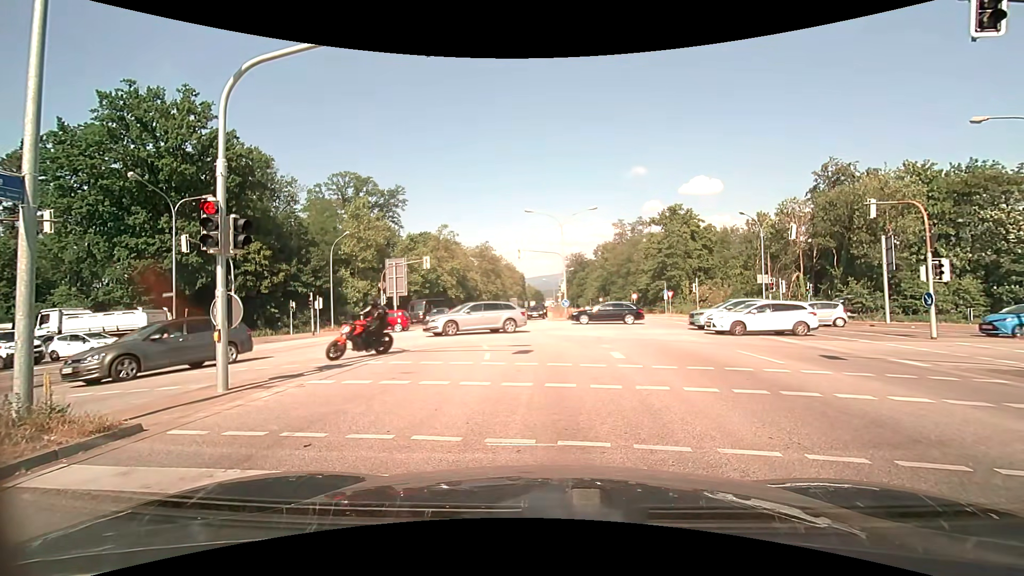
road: primary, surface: asphalt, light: Day
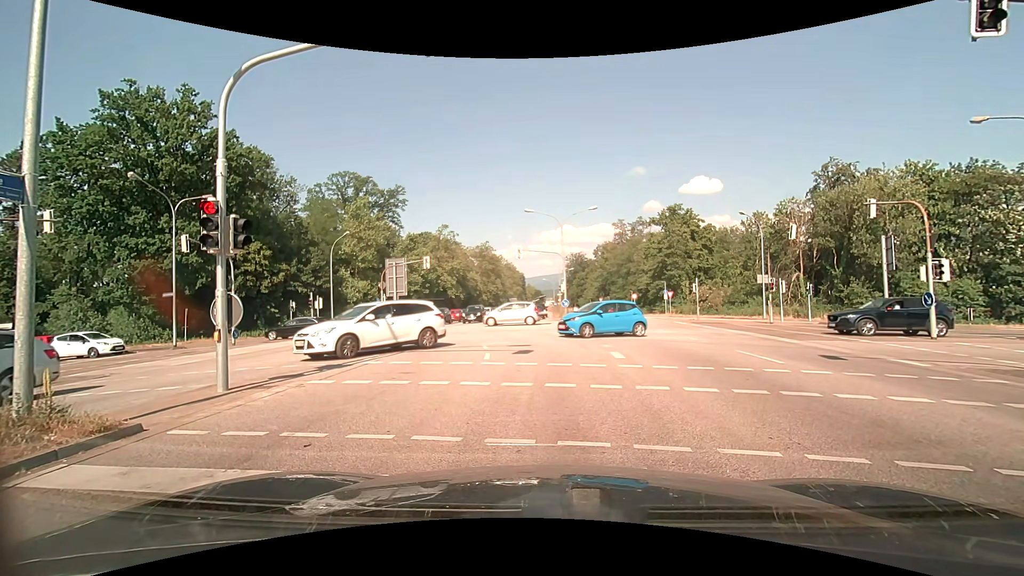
(0.0, 0.0) m; 0°
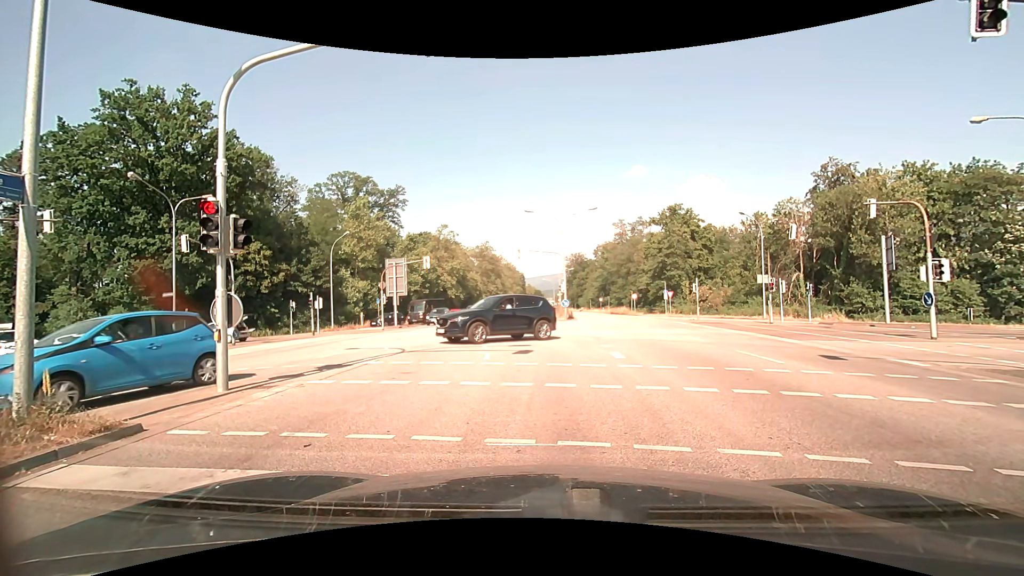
(0.0, 0.0) m; 0°
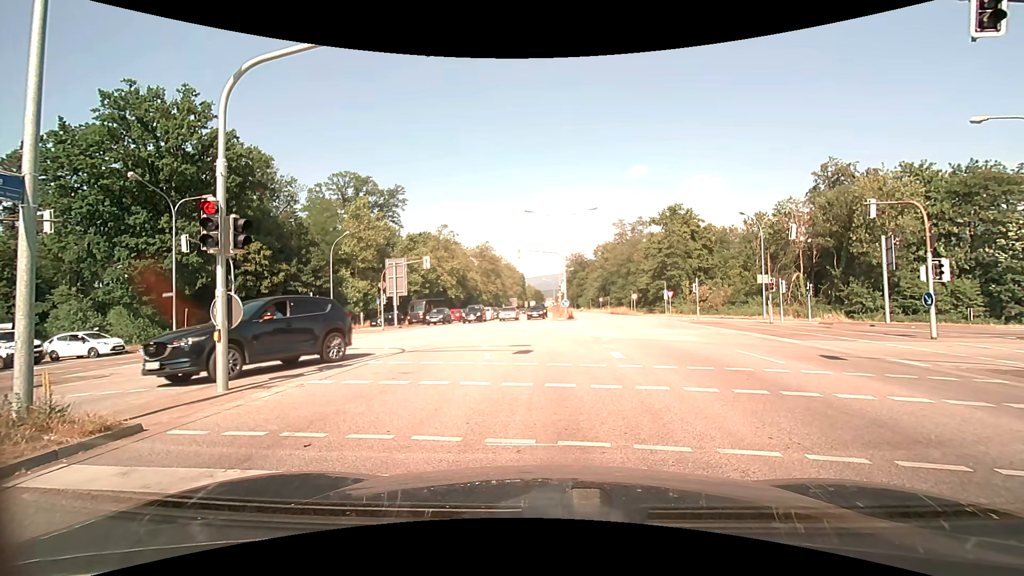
(0.0, 0.0) m; 0°
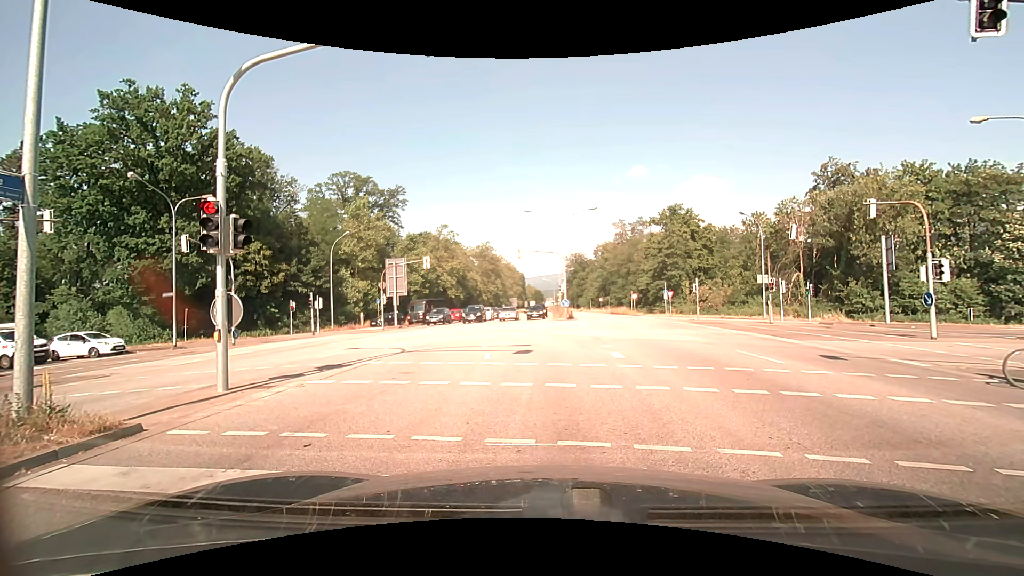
(0.0, 0.0) m; 0°
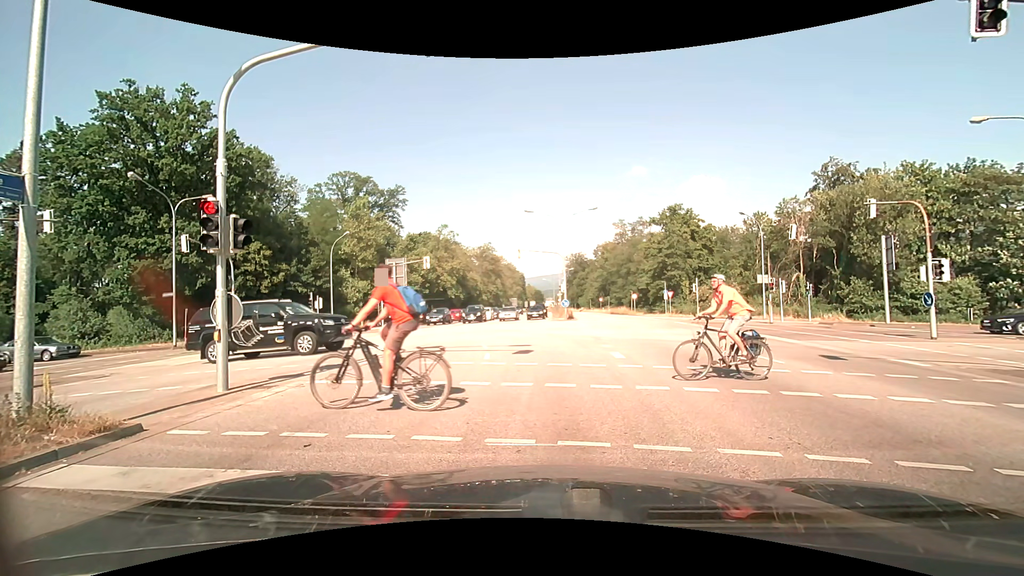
(0.0, 0.0) m; 0°
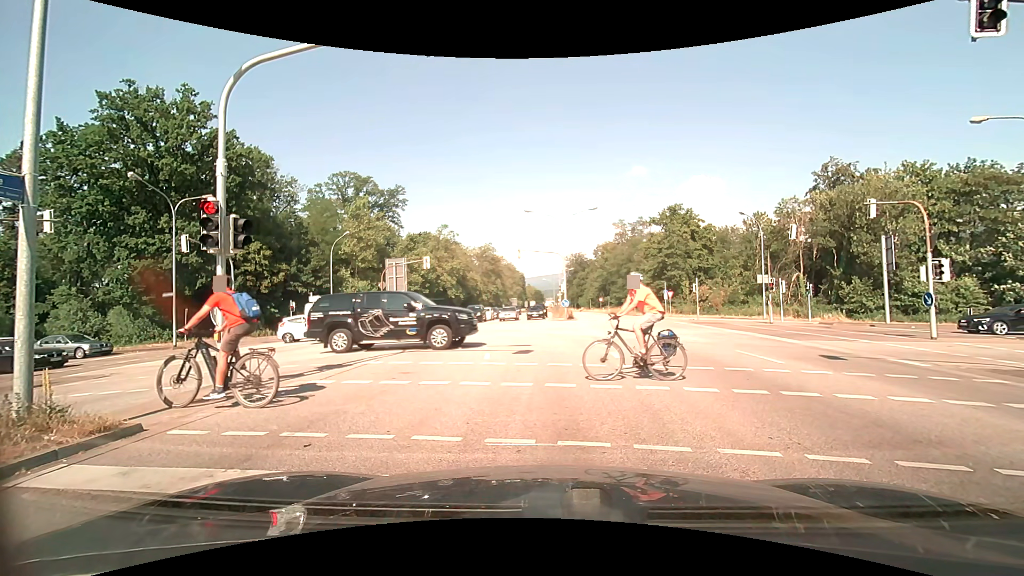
(0.0, 0.0) m; 0°
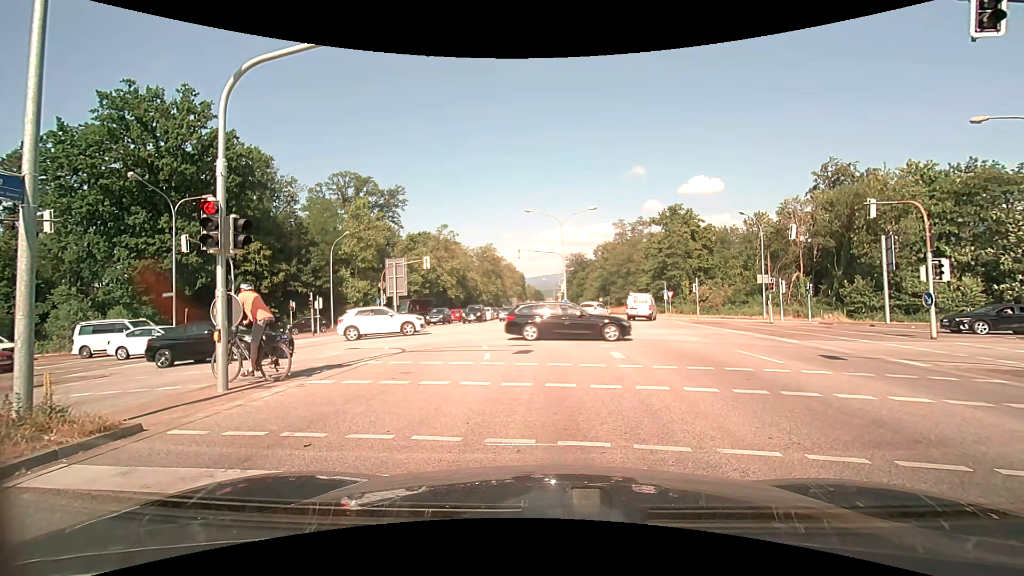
(0.0, 0.0) m; 0°
